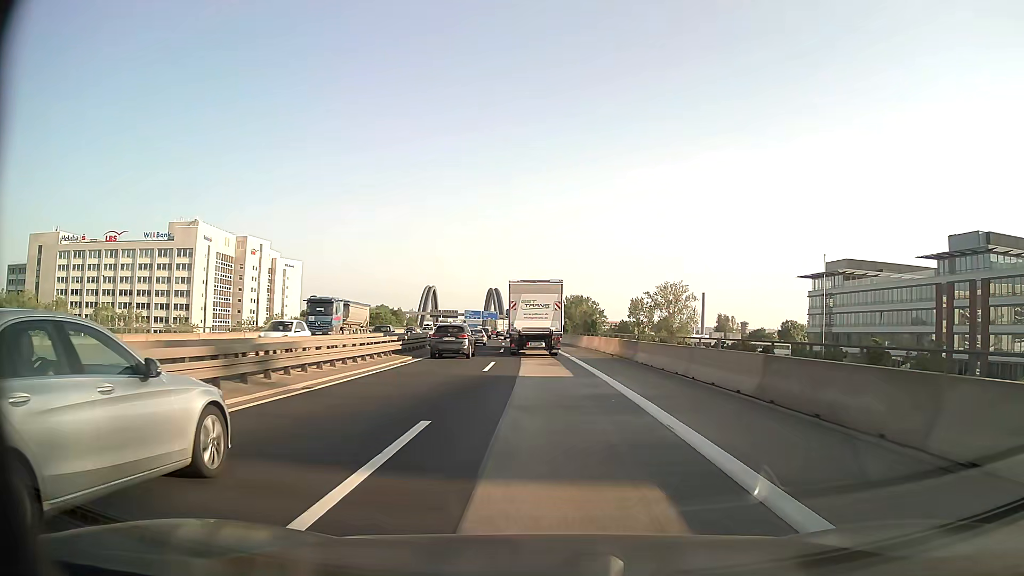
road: motorway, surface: asphalt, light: Day
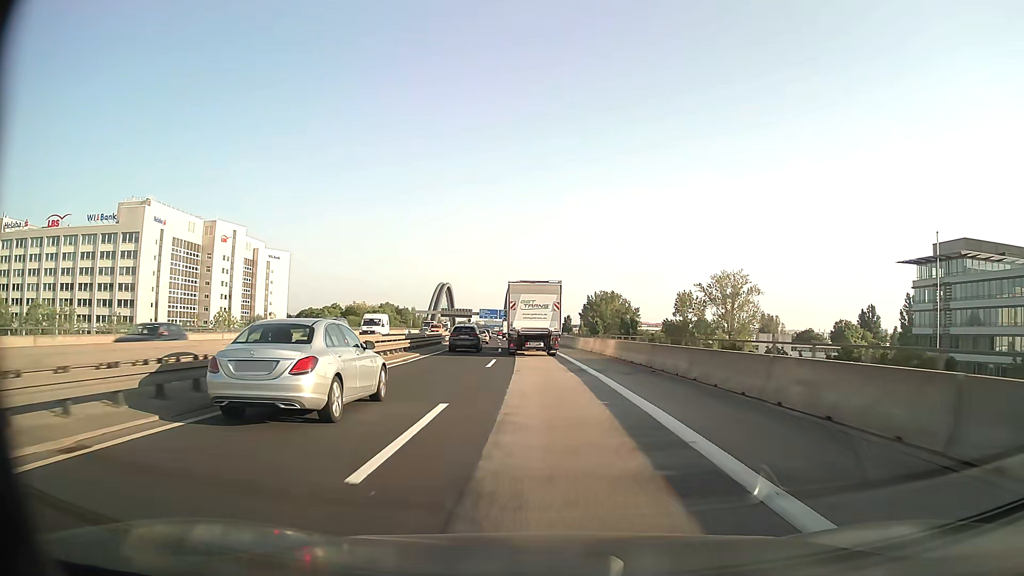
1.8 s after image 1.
(-0.6, +33.9) m; -2°
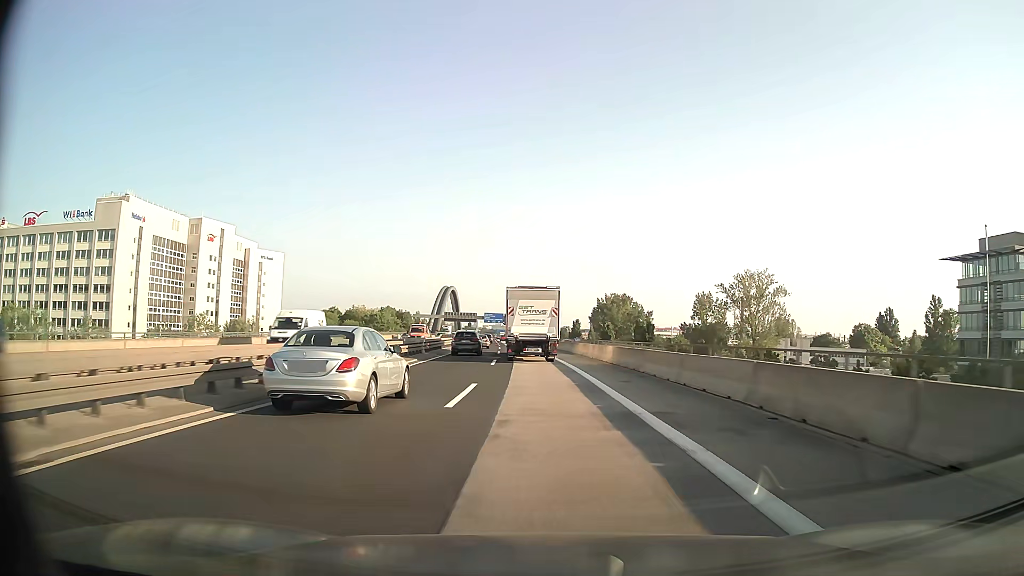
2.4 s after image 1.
(-0.1, +11.3) m; -1°
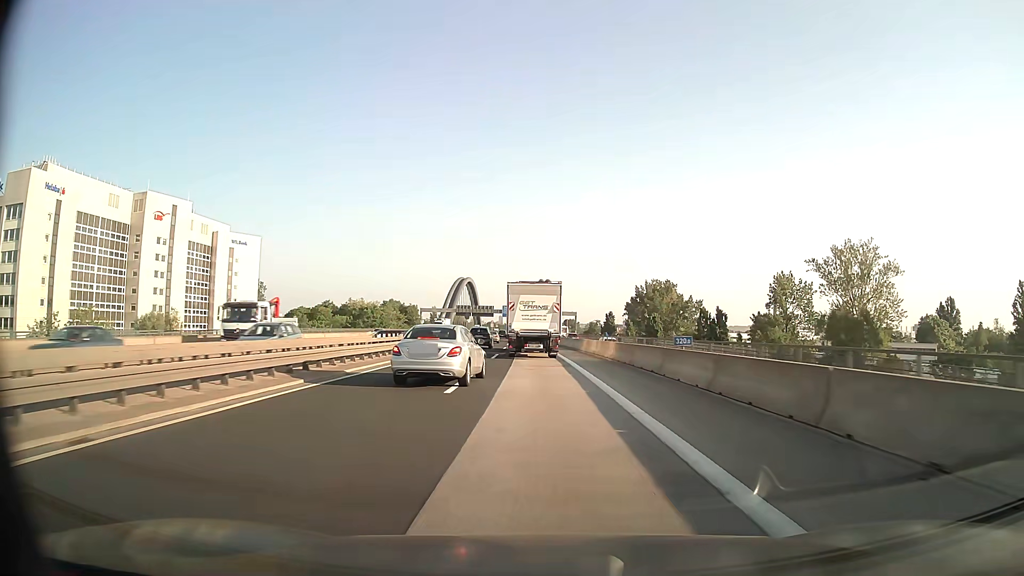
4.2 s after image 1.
(-0.6, +34.0) m; -2°
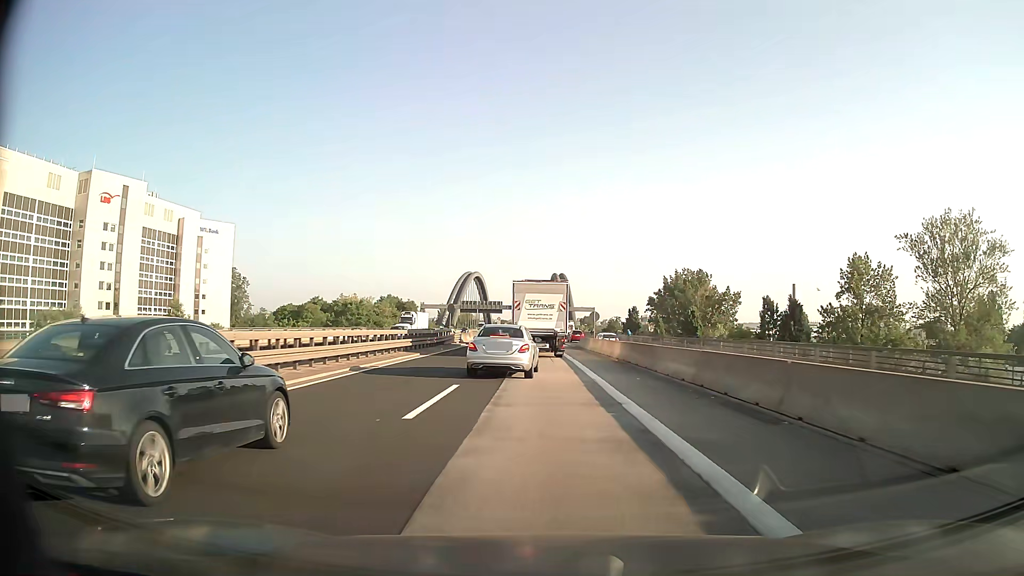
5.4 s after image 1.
(-0.3, +22.5) m; -1°
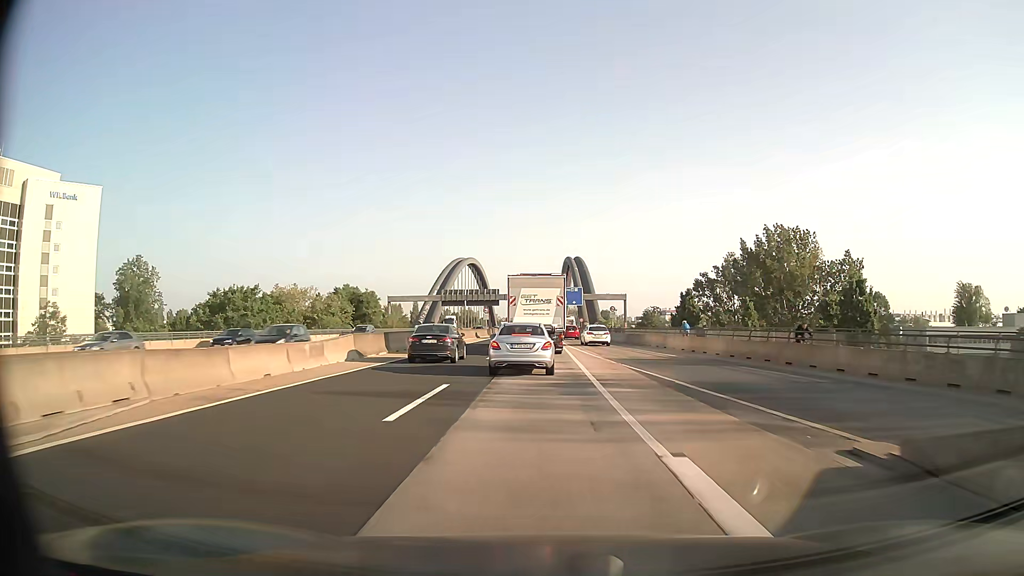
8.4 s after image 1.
(-0.4, +54.1) m; -1°
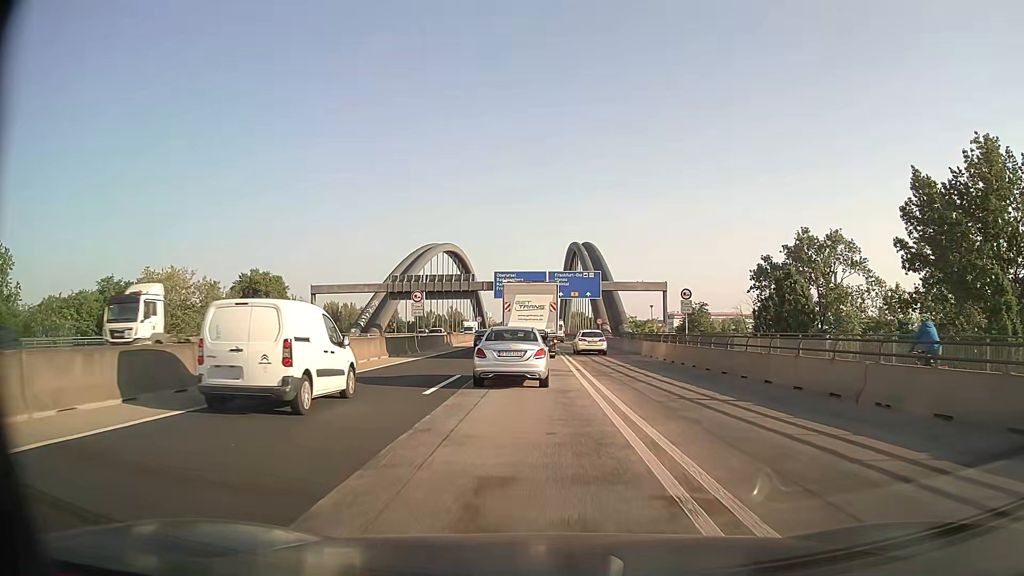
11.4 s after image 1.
(0.0, +48.8) m; 0°
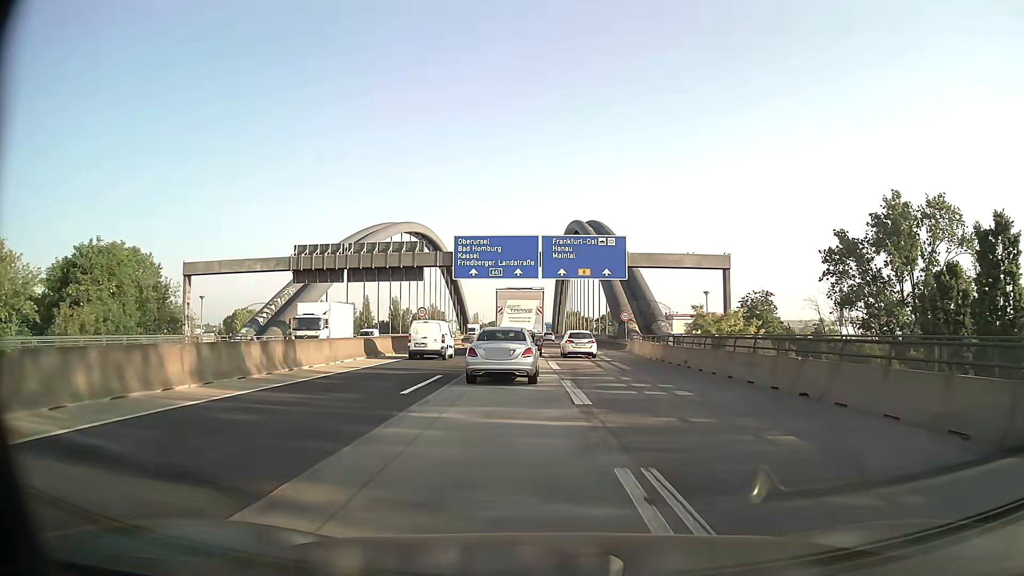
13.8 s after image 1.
(0.0, +36.0) m; +1°
(0, +10) (0, +20) (+1, +30) (+1, +40) (+2, +50) (+2, +60) (+3, +70) (+3, +80) (+4, +90) (+4, +100) m
